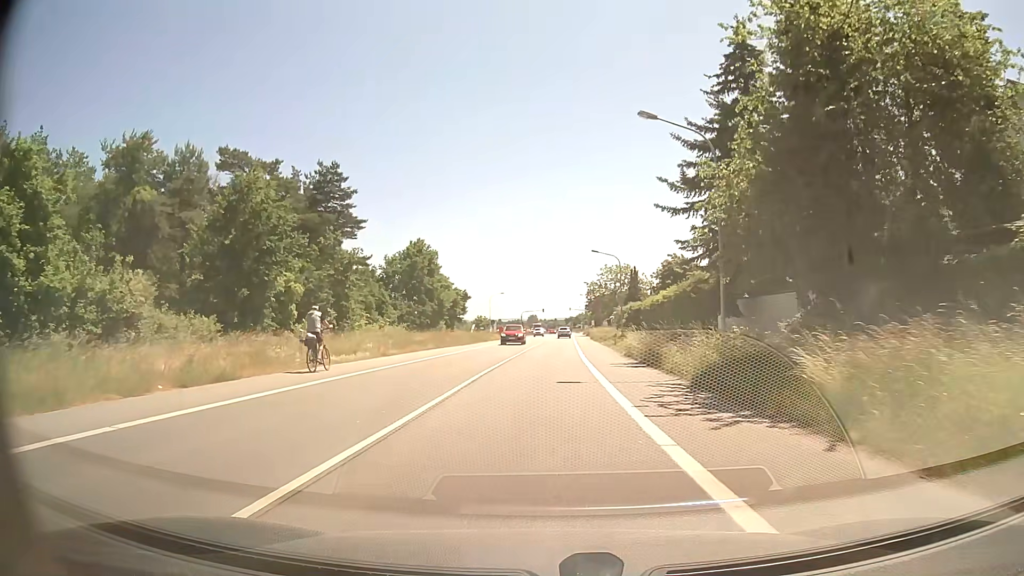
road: primary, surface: asphalt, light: Day
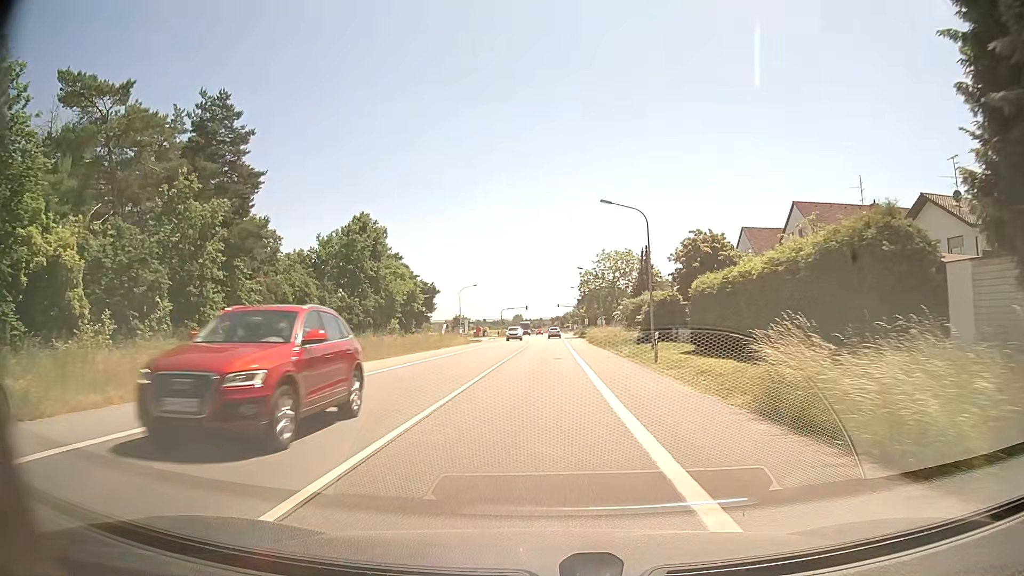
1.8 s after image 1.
(+0.2, +22.6) m; +1°
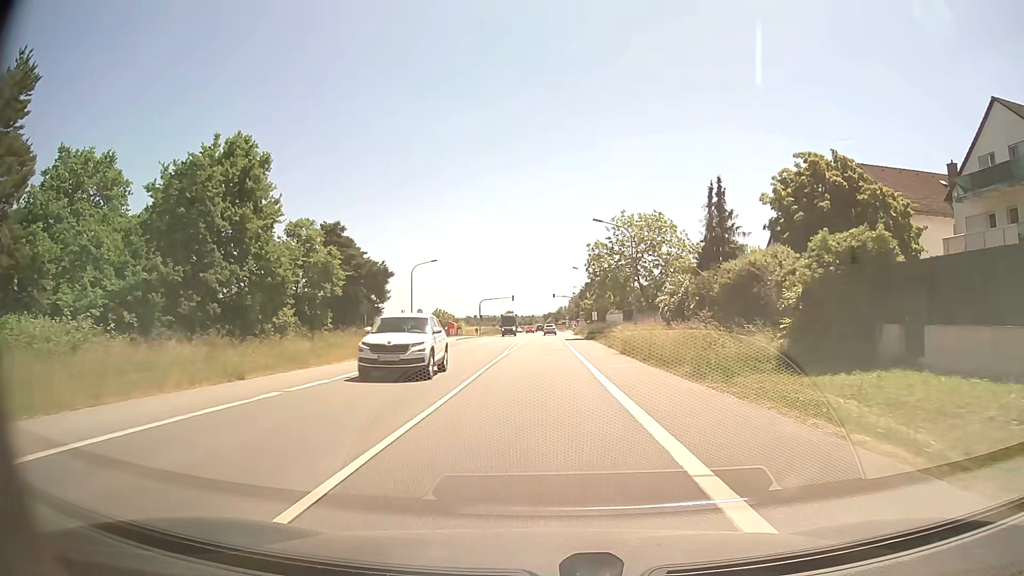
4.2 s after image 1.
(+0.1, +30.8) m; 0°
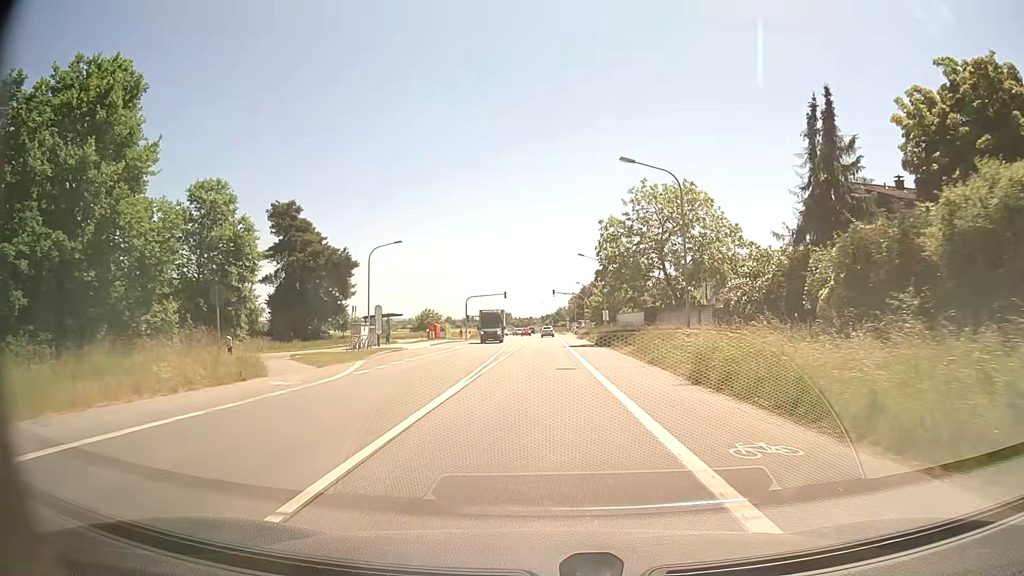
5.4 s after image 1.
(+0.1, +15.7) m; +1°
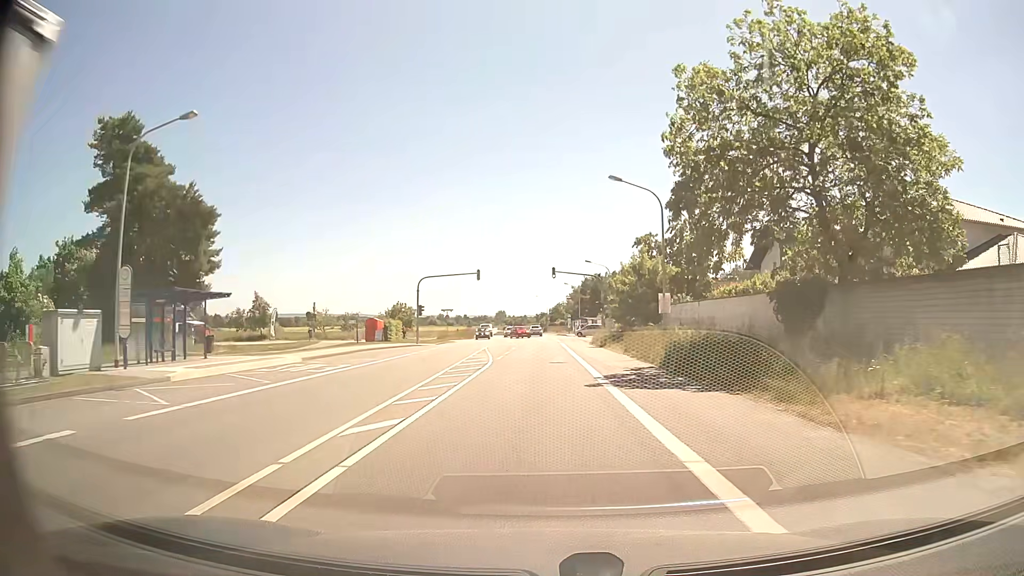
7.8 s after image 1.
(-0.1, +31.2) m; 0°
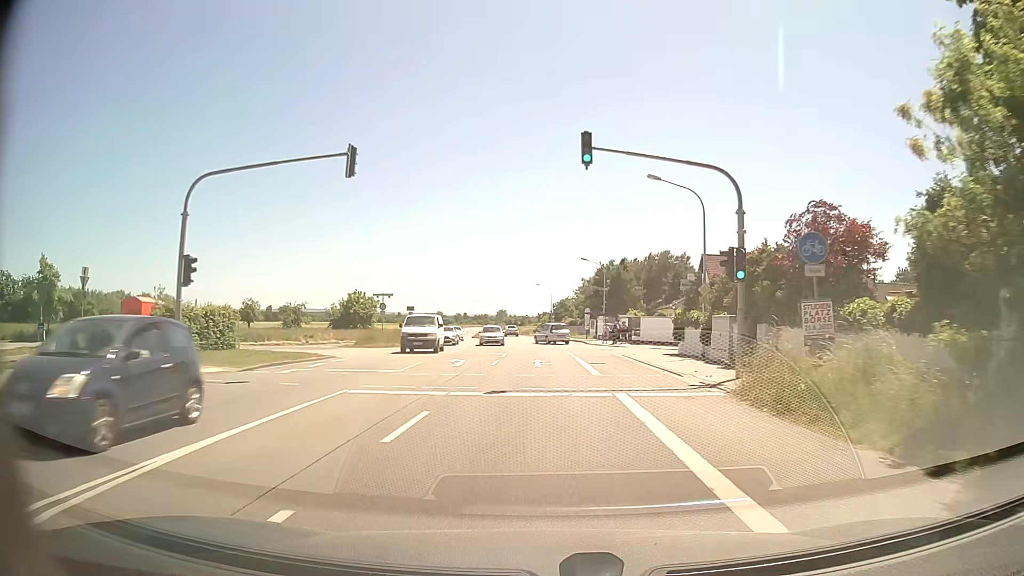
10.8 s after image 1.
(0.0, +38.8) m; 0°
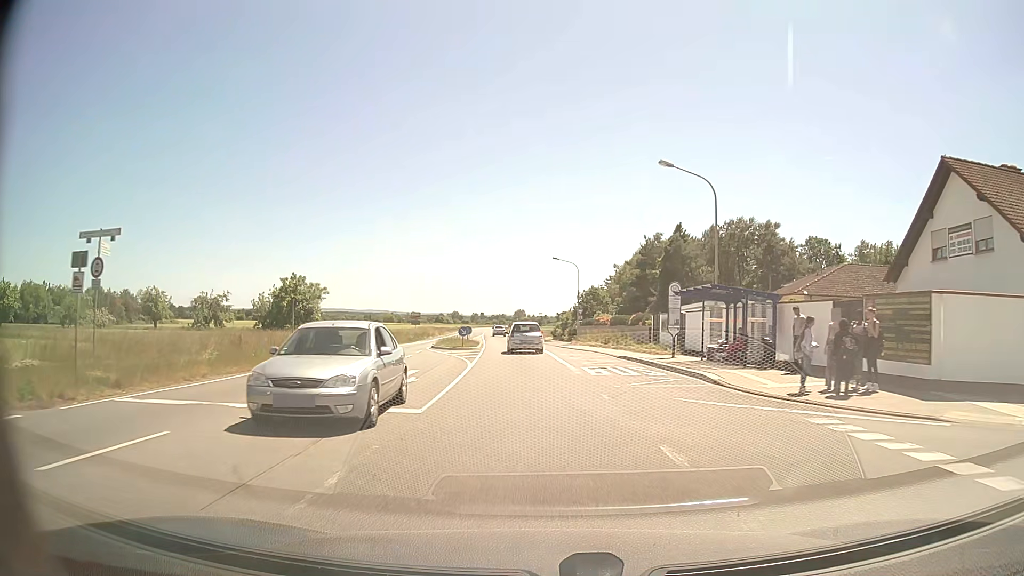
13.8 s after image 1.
(-0.1, +38.7) m; -2°
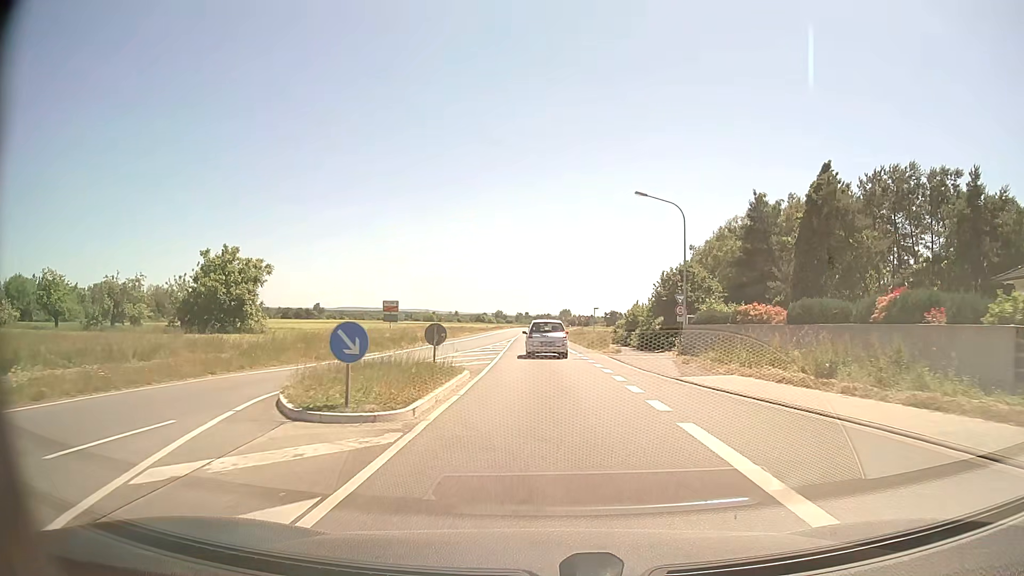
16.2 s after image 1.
(-1.2, +30.5) m; -4°
(0, +10) (0, +20) (0, +30) (0, +40) (0, +50) (-1, +60) (-1, +70) (-1, +80) (-1, +90) (-1, +100) m
